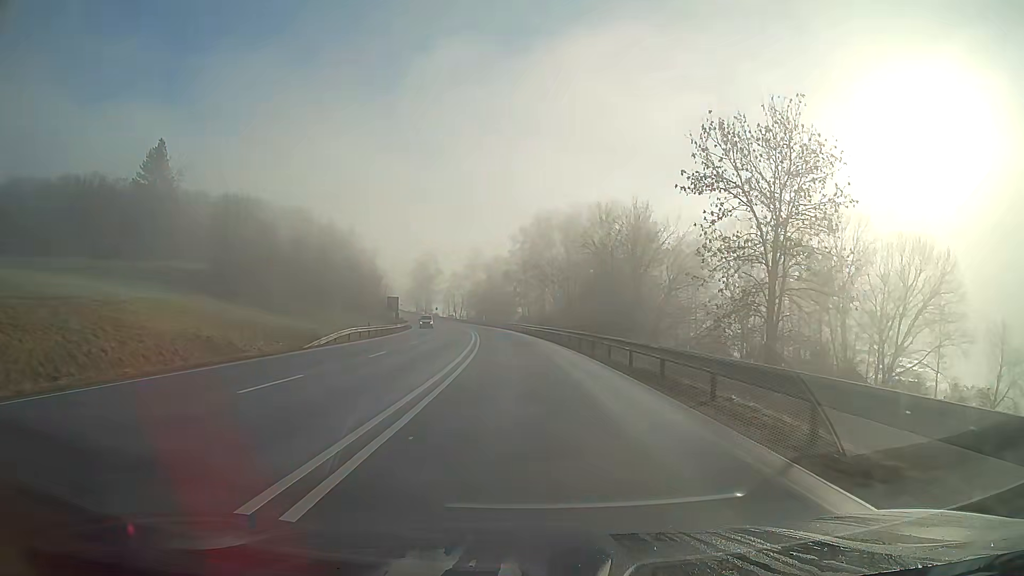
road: primary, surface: asphalt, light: Day
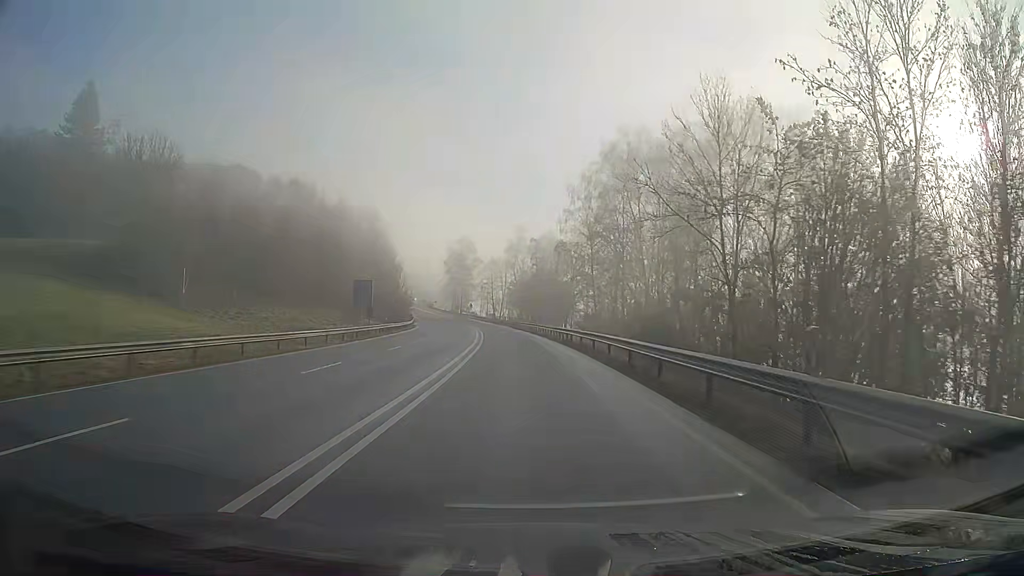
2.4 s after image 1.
(-1.7, +44.1) m; -5°
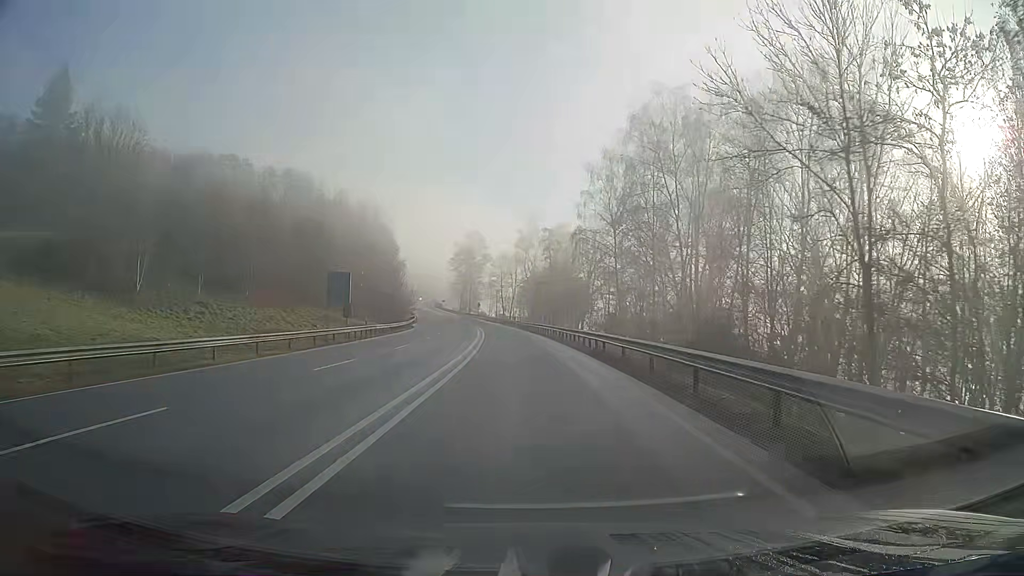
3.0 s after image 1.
(-0.1, +11.0) m; -1°
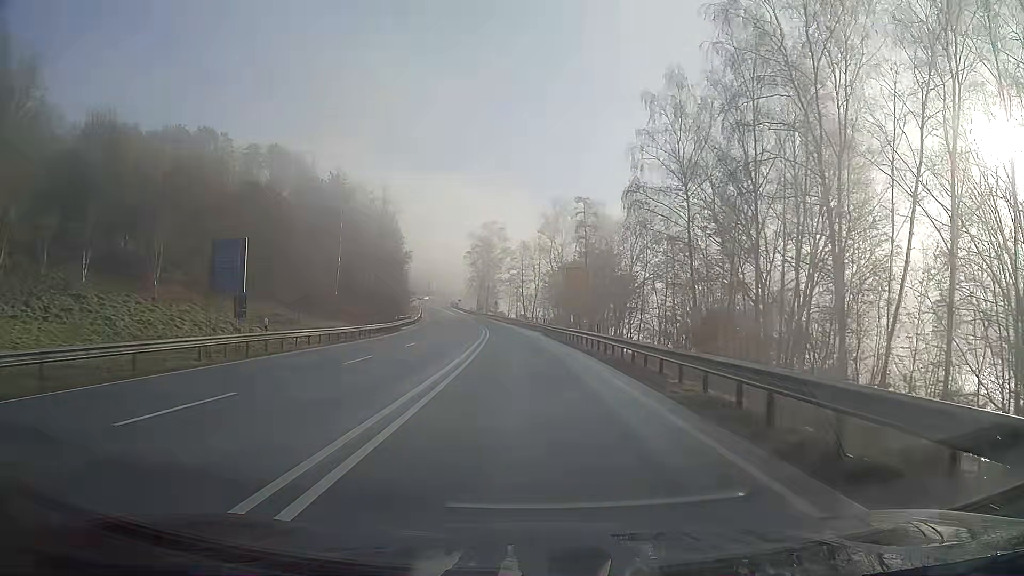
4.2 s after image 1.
(-0.4, +21.8) m; -2°
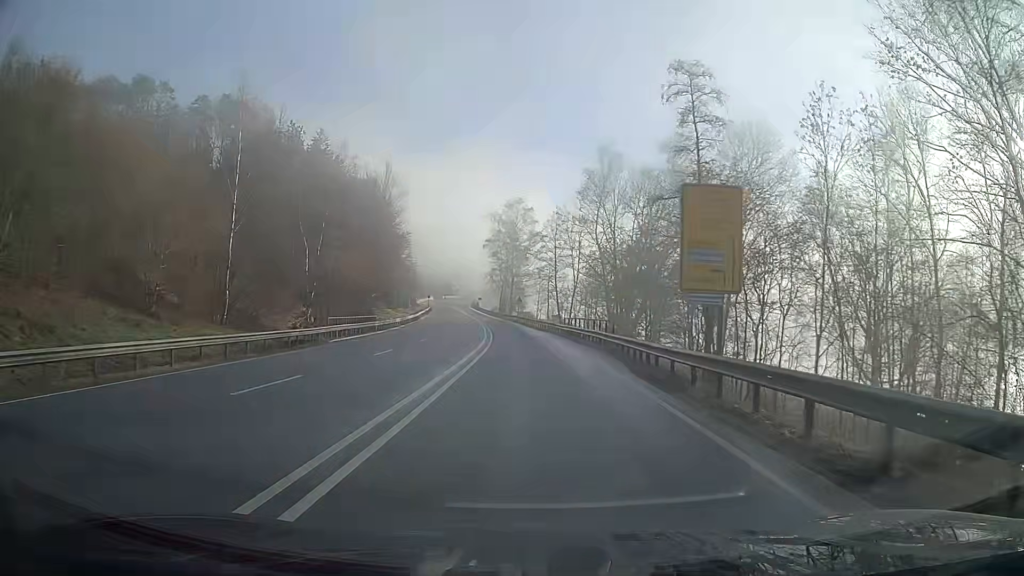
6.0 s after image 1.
(-0.8, +32.5) m; -3°
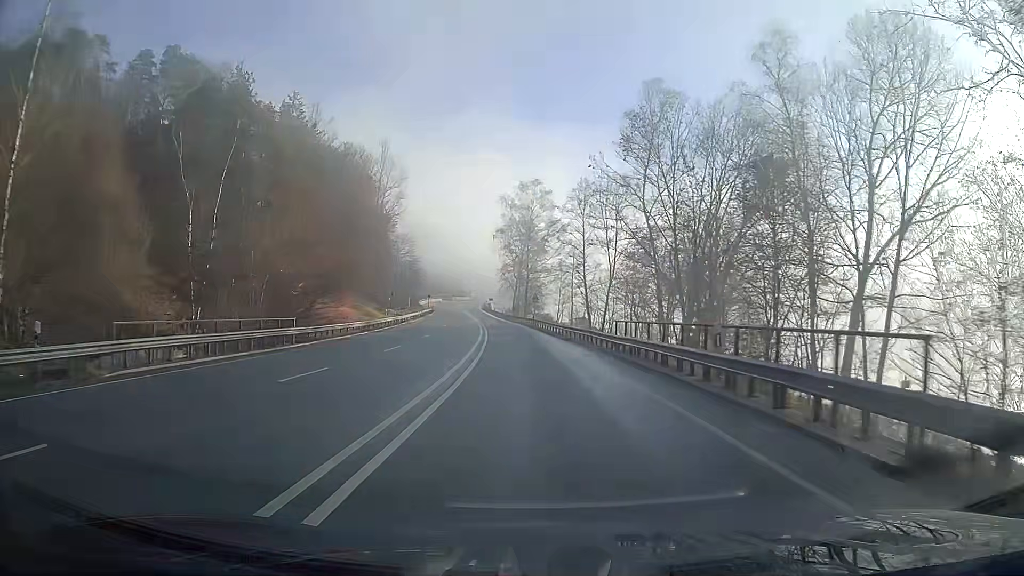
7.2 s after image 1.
(-0.3, +21.6) m; -1°
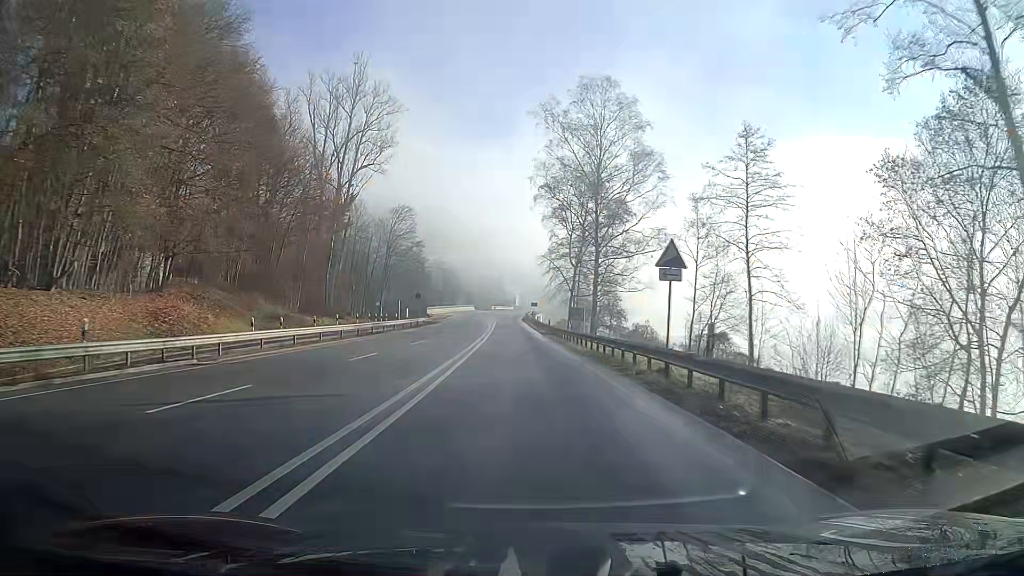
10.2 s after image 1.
(-1.9, +53.6) m; -4°
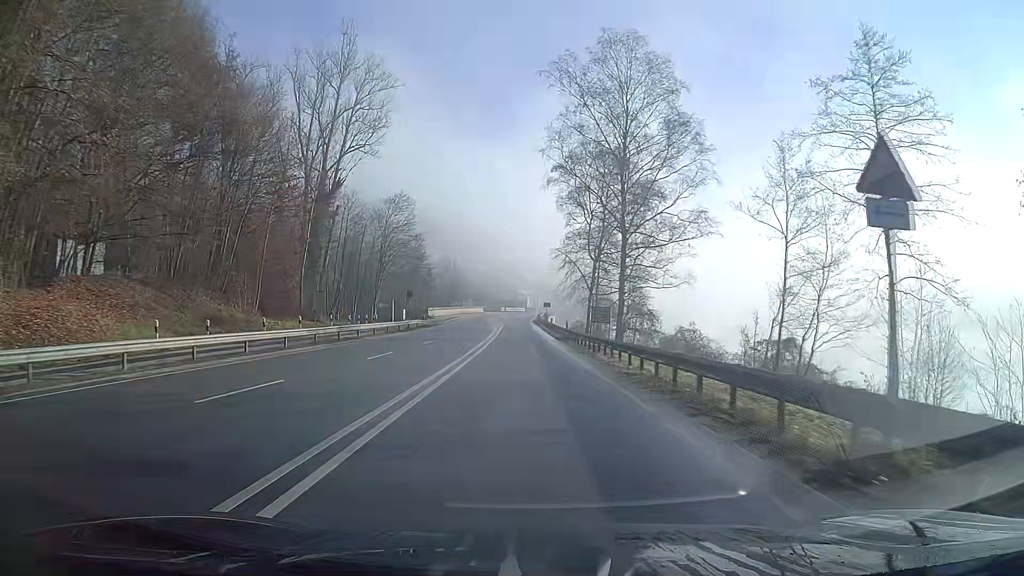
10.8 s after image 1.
(-0.1, +10.7) m; -1°
